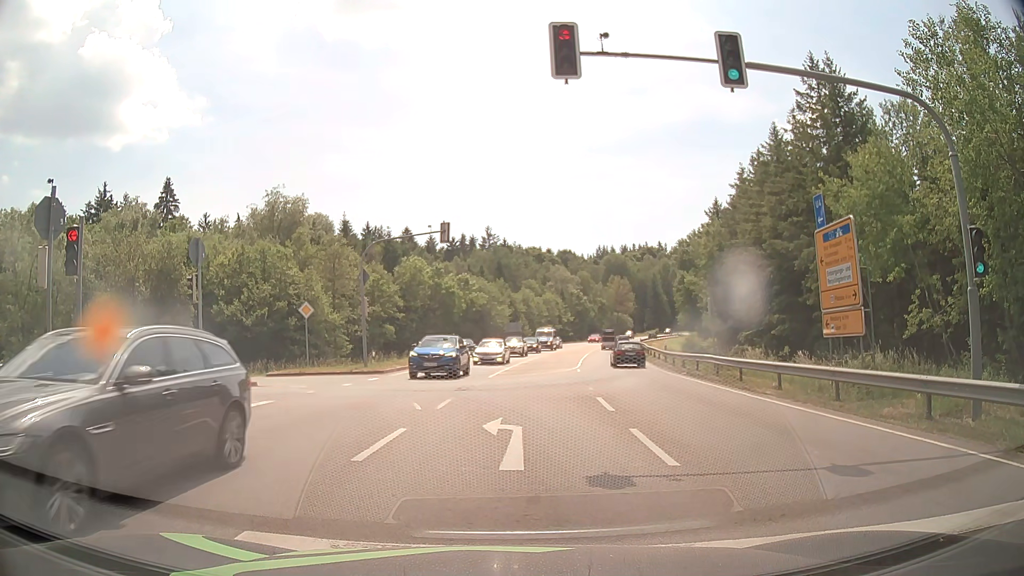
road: secondary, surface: asphalt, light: Day
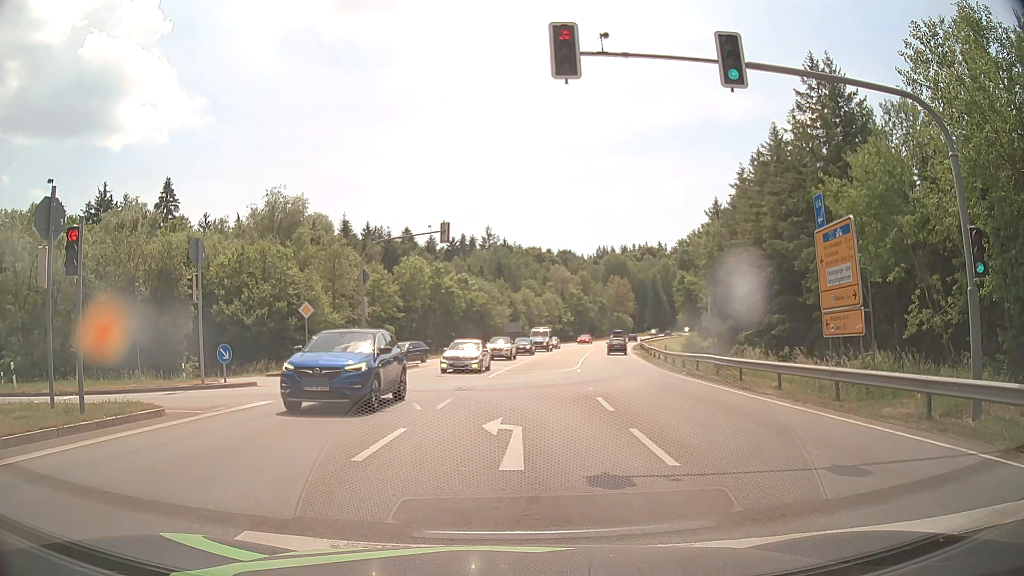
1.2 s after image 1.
(0.0, 0.0) m; 0°
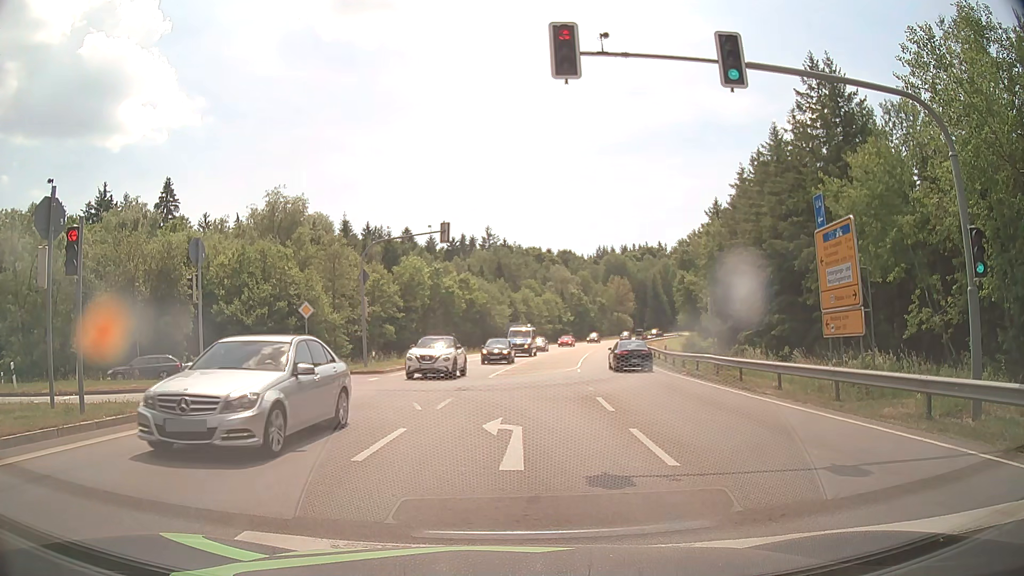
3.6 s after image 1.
(0.0, 0.0) m; 0°
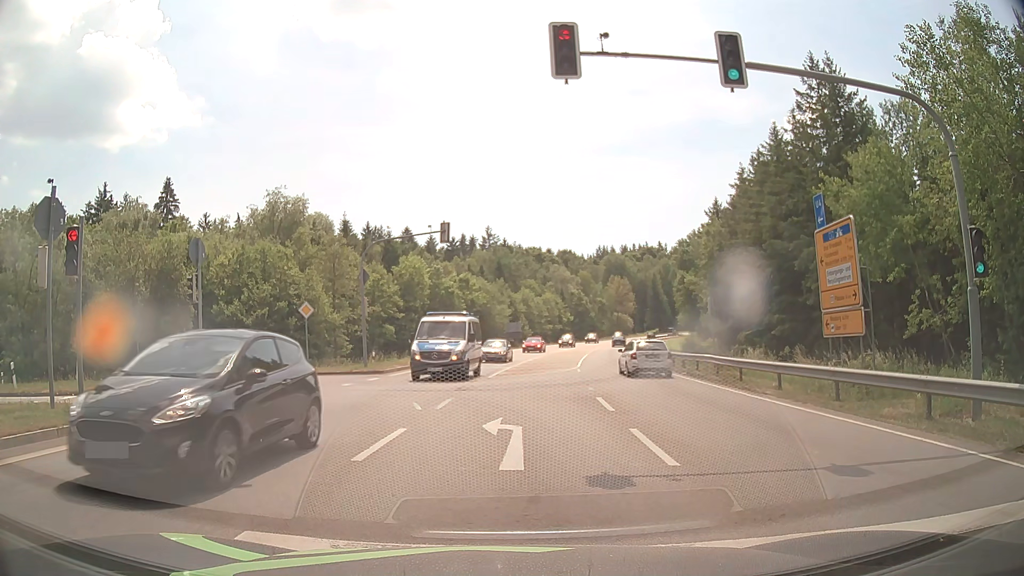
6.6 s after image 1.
(0.0, 0.0) m; 0°
(0, +10) (-3, +19) (-10, +26) (-20, +29) (-30, +30) (-40, +31) (-49, +33) (-59, +37) (-68, +41) (-77, +45) m
